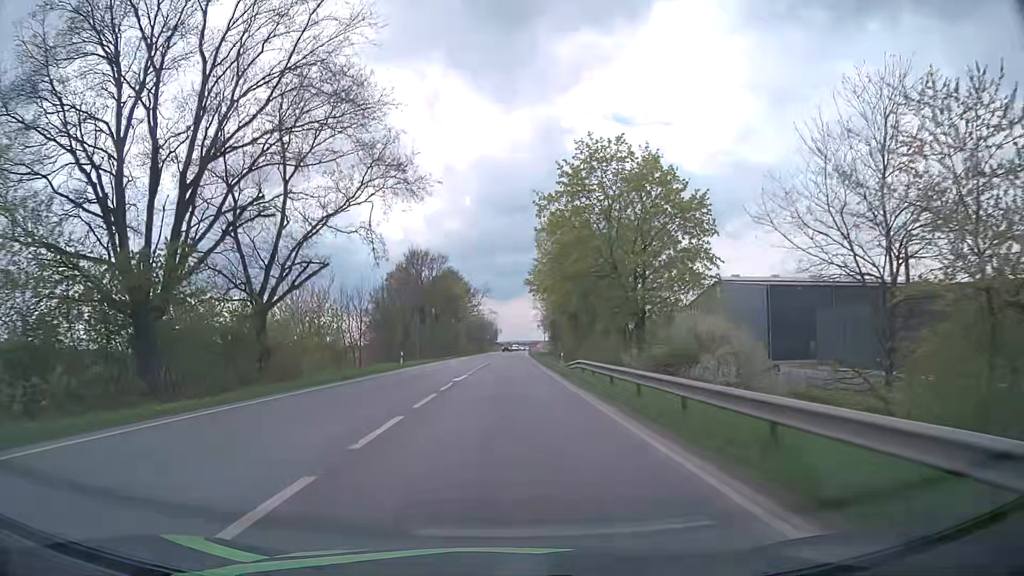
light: Day
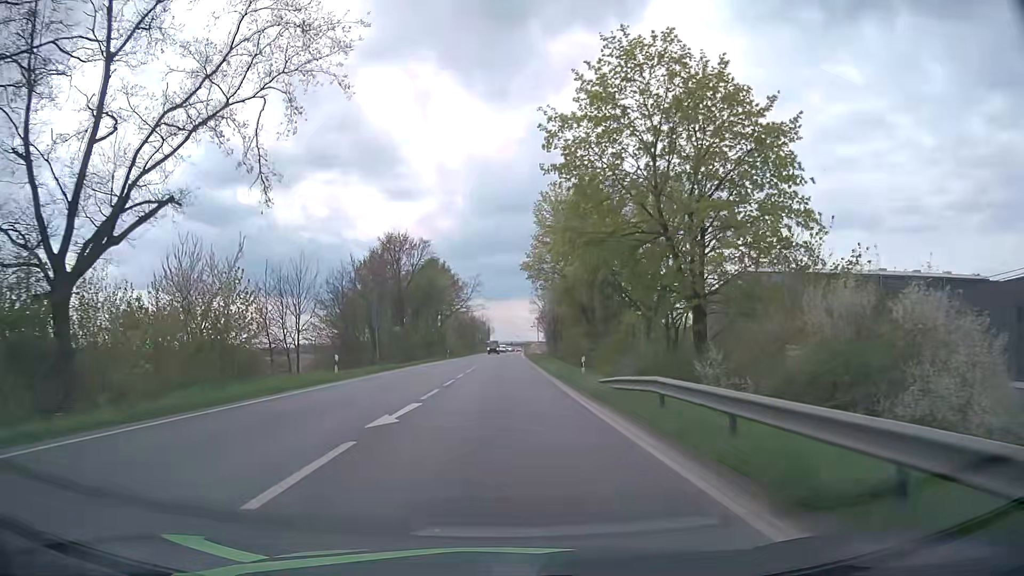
(+0.1, +15.2) m; +1°
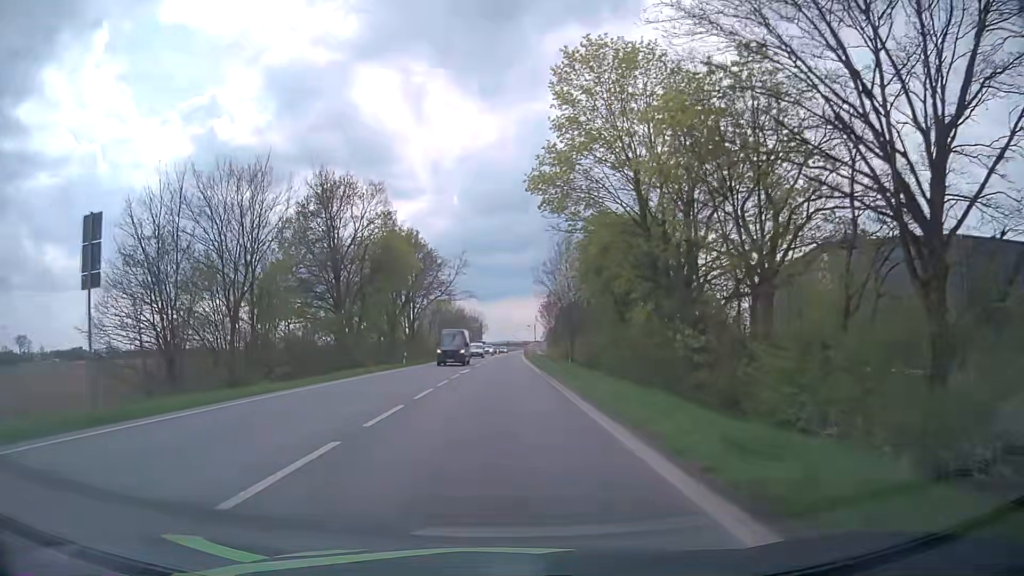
(+0.2, +30.3) m; 0°
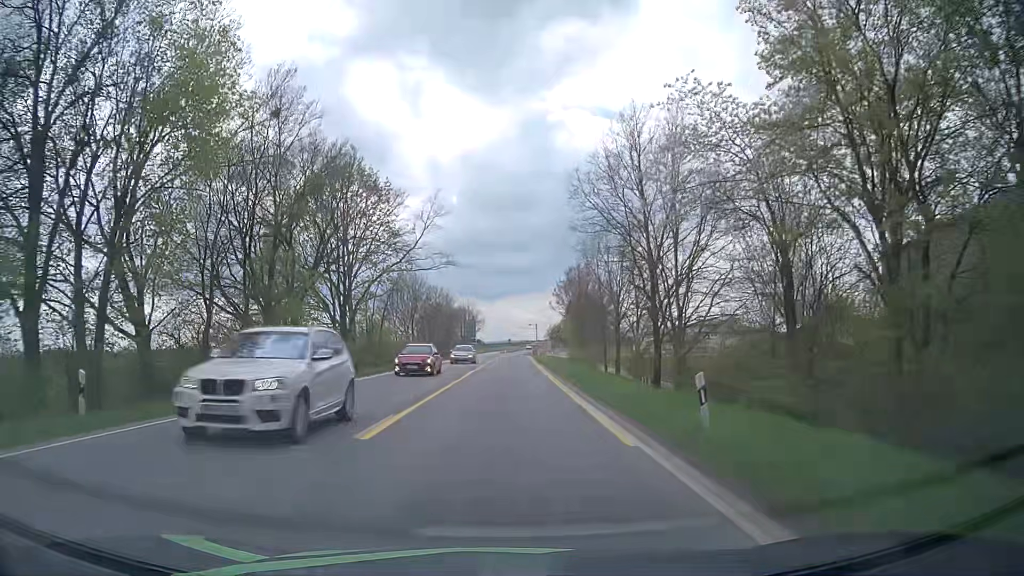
(-0.1, +37.8) m; 0°
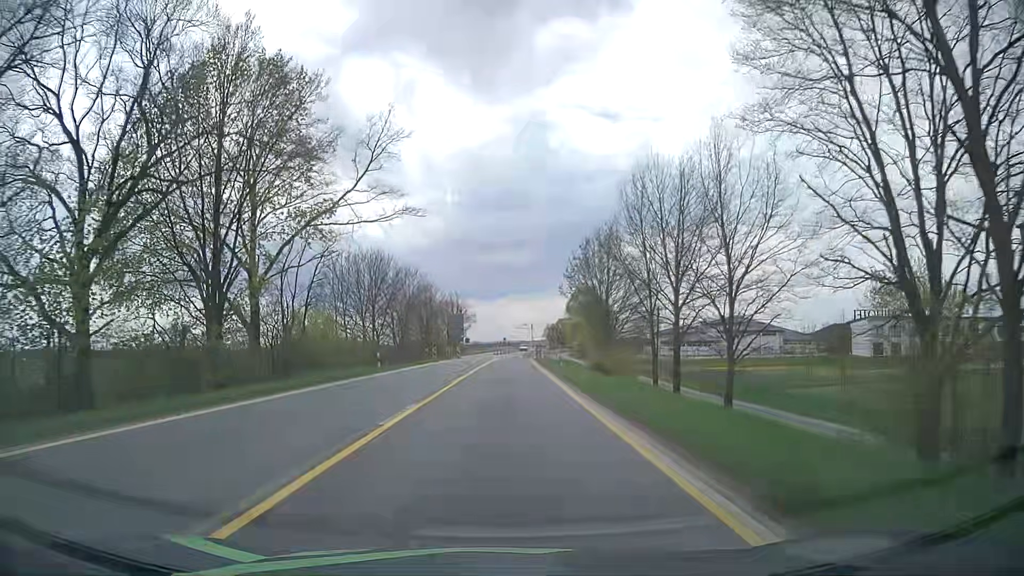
(0.0, +22.6) m; 0°
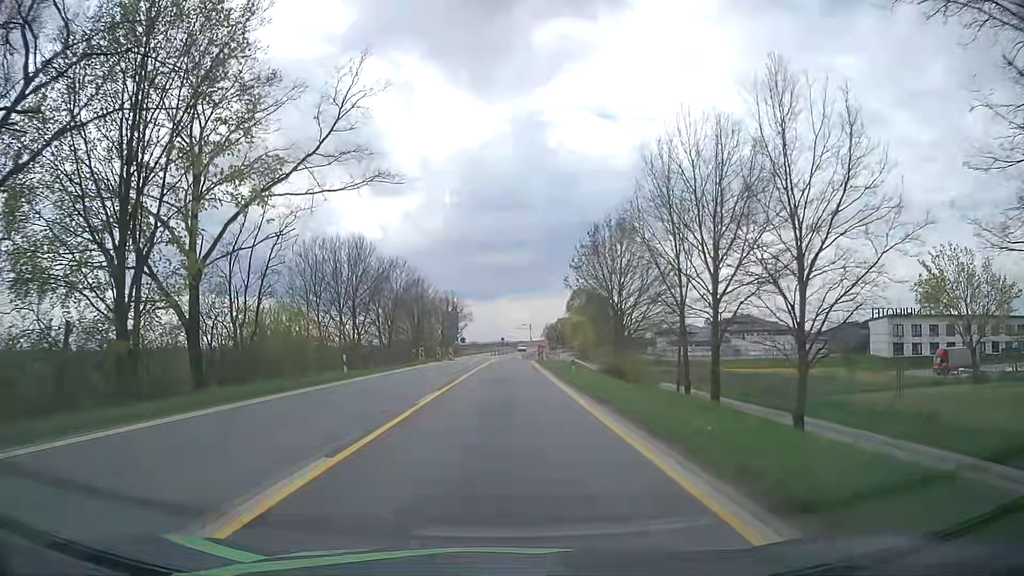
(0.0, +7.5) m; 0°
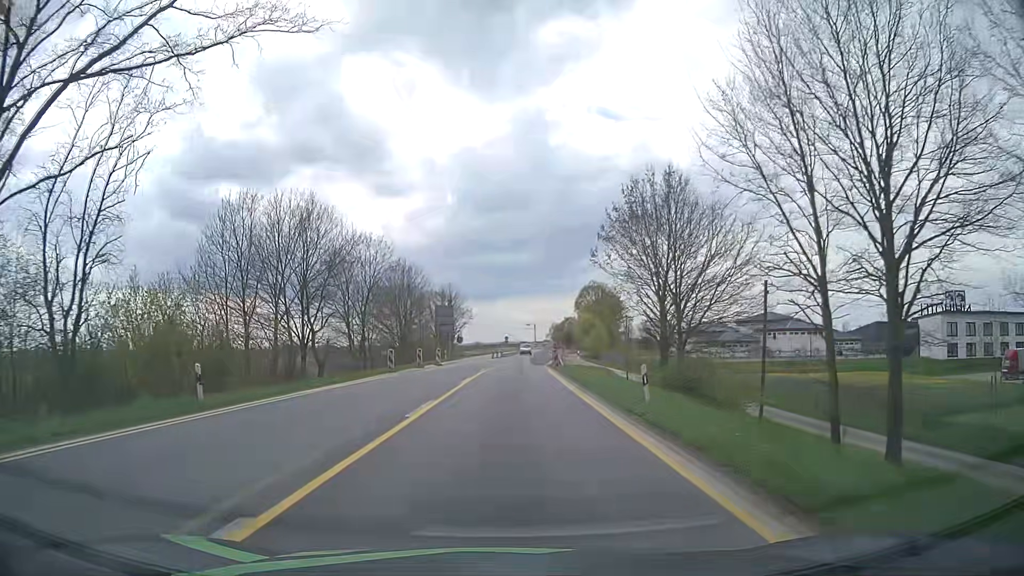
(0.0, +15.0) m; 0°
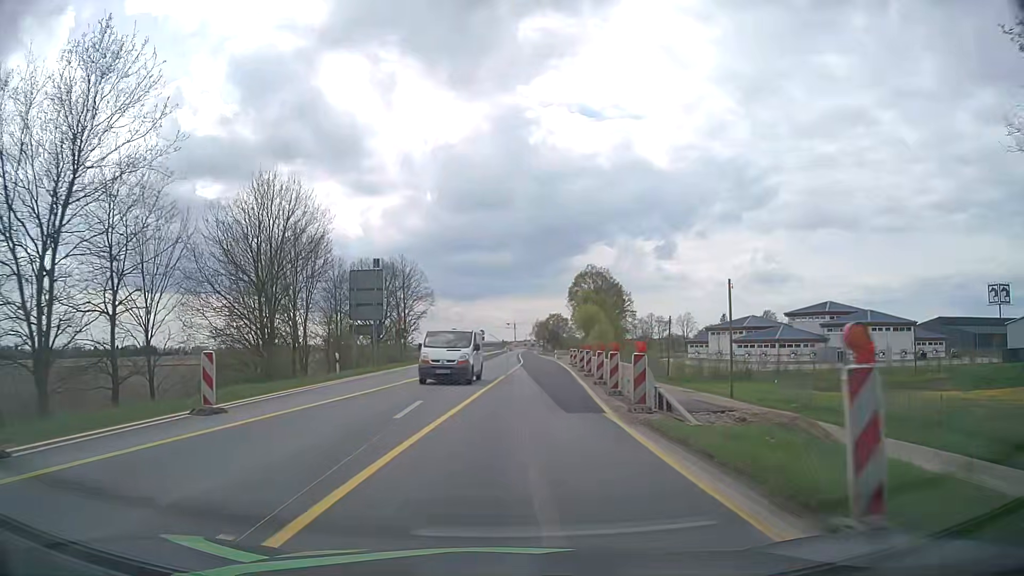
(+0.1, +36.7) m; +1°
(0, +10) (+1, +20) (+1, +30) (+2, +40) (+3, +50) (+3, +60) (+4, +70) (+4, +80) (+4, +90) (+4, +100) m
